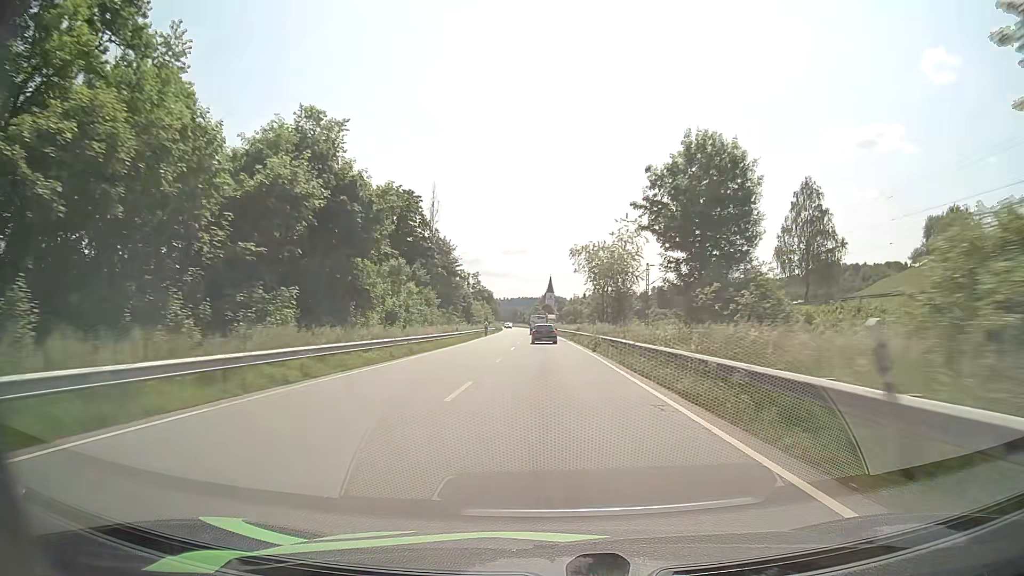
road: primary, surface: asphalt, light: Day
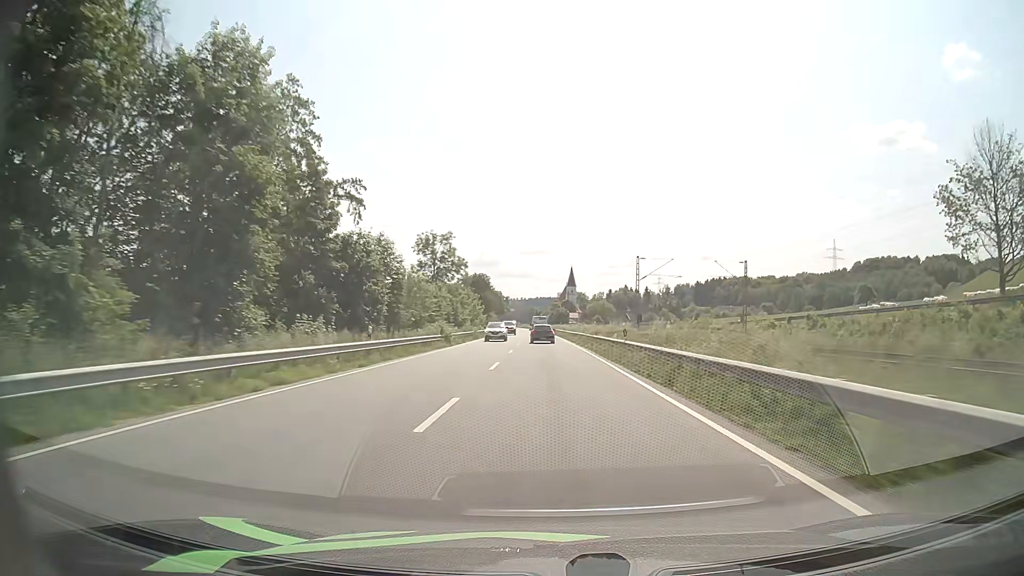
(-1.4, +76.4) m; -2°
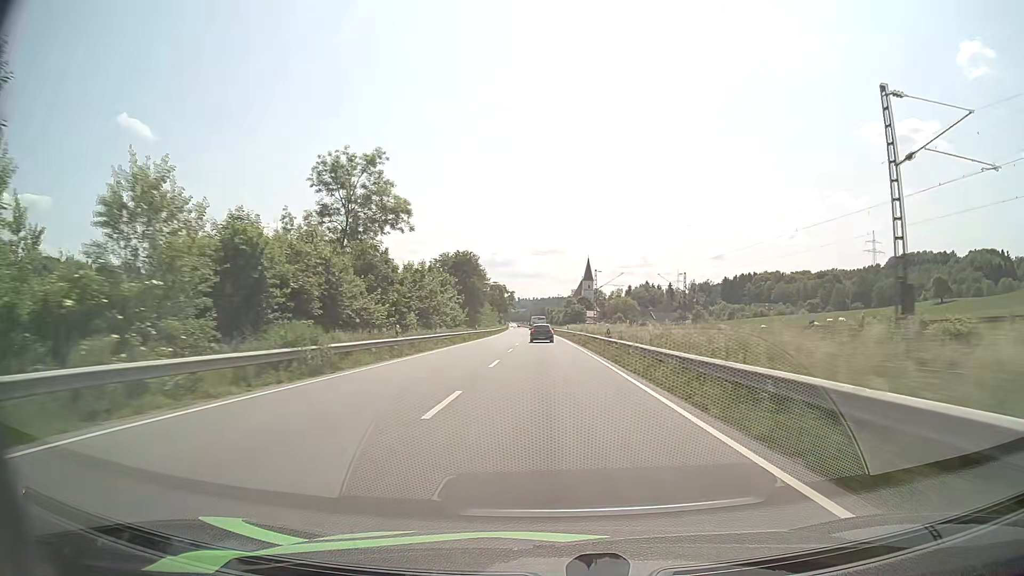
(-0.3, +47.3) m; -1°
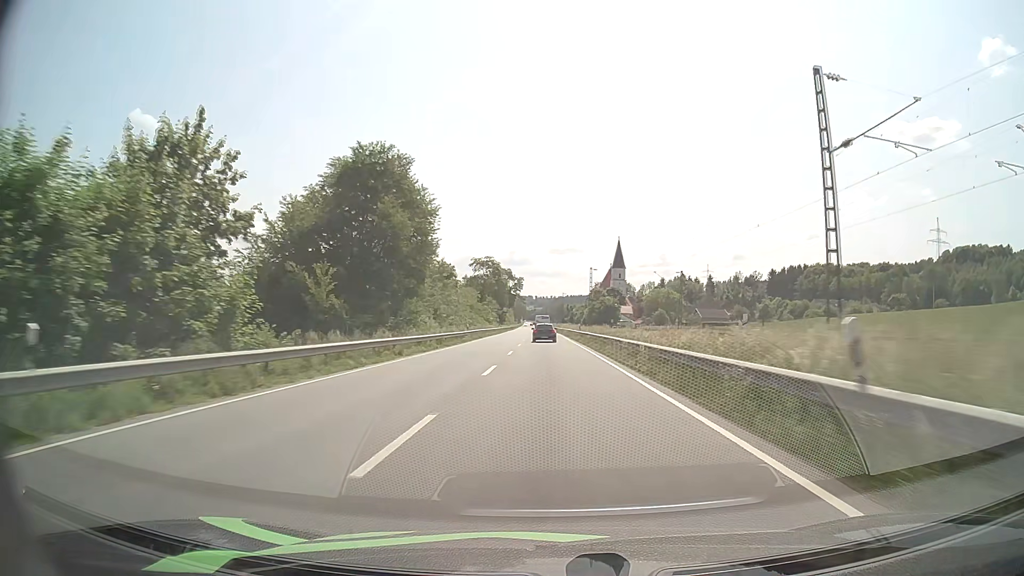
(-0.7, +64.3) m; -2°
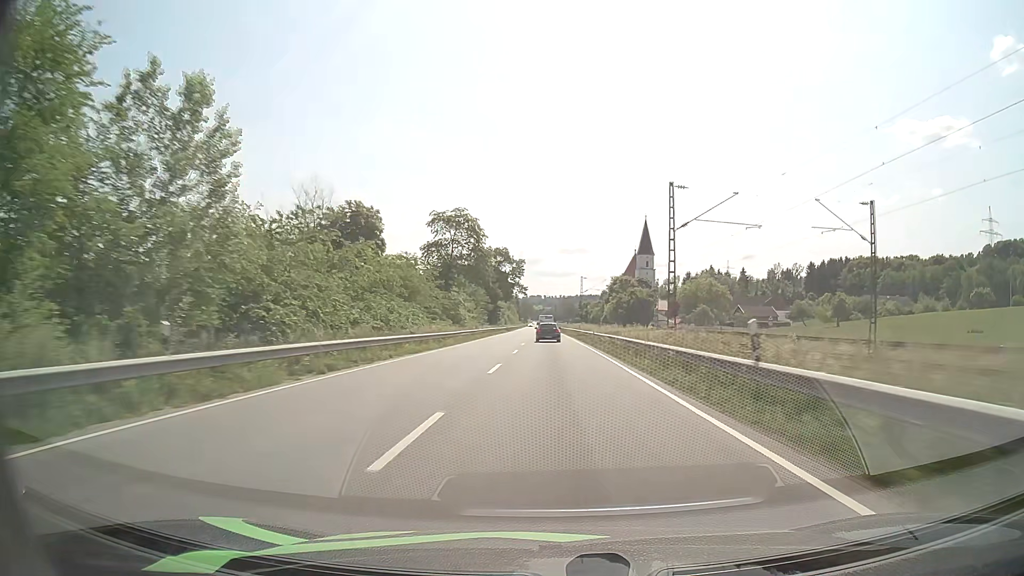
(-0.3, +48.1) m; -1°
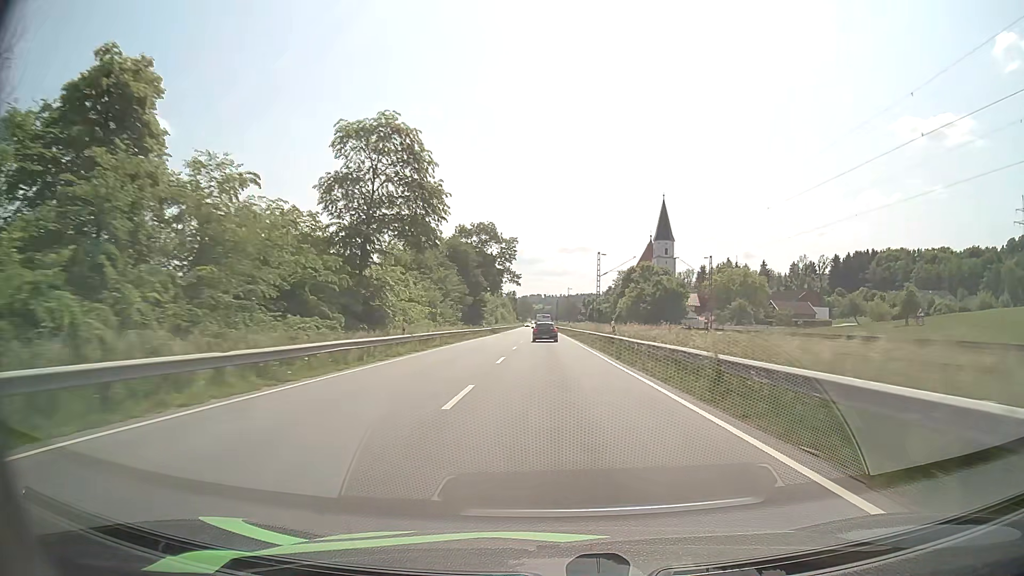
(-0.1, +31.7) m; 0°
